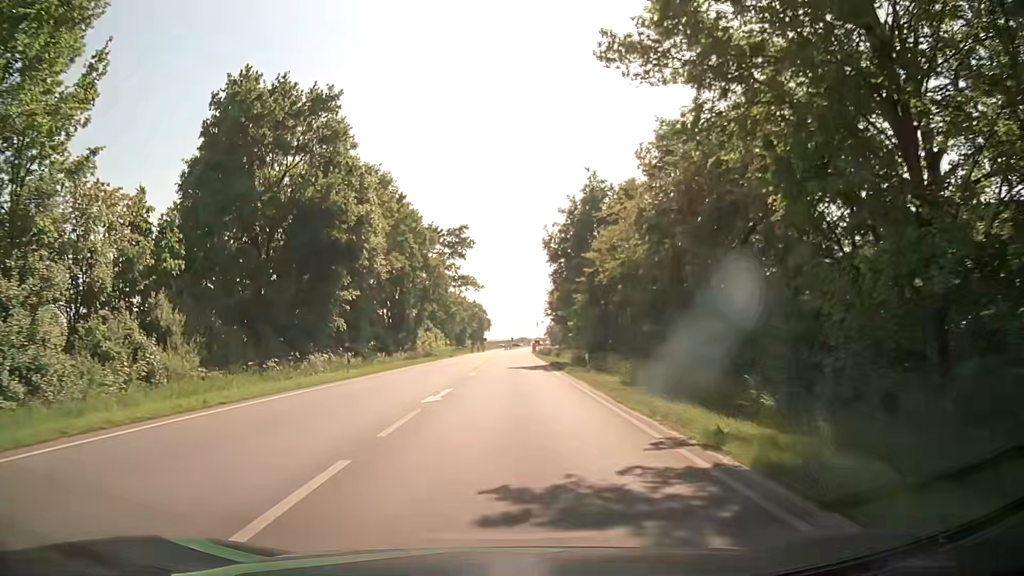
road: primary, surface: asphalt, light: Day
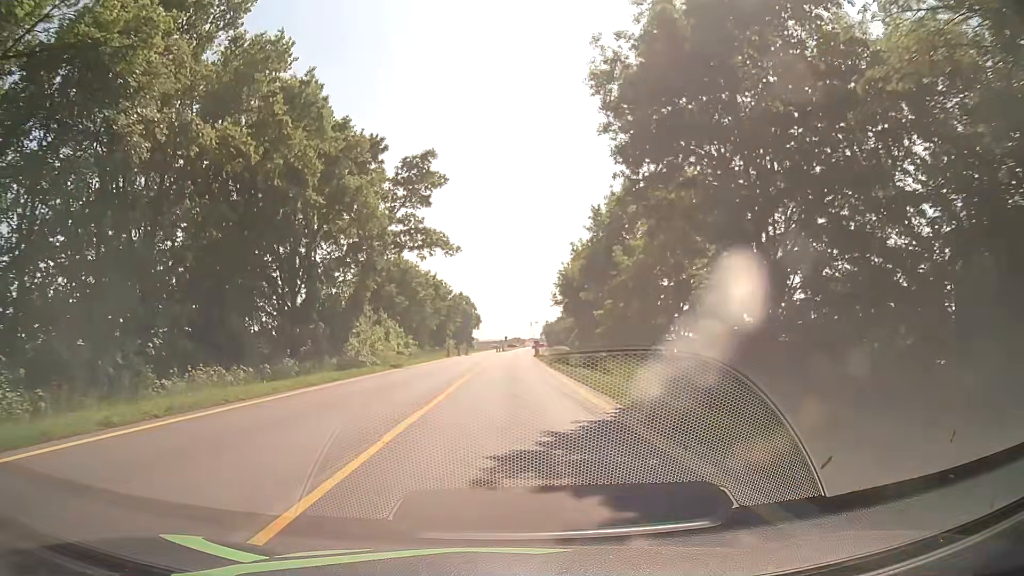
(+0.2, +30.5) m; 0°
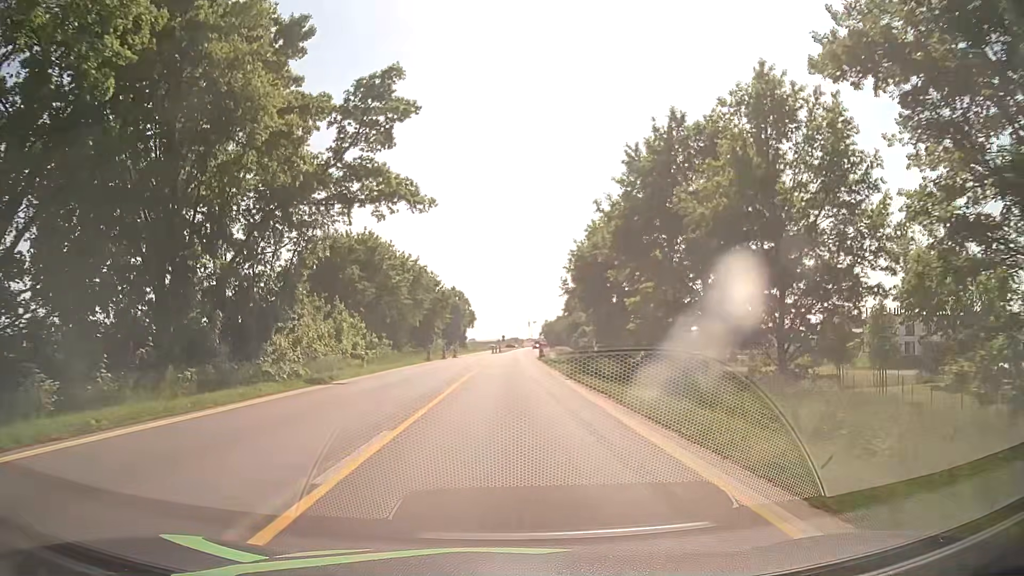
(+0.1, +15.2) m; 0°
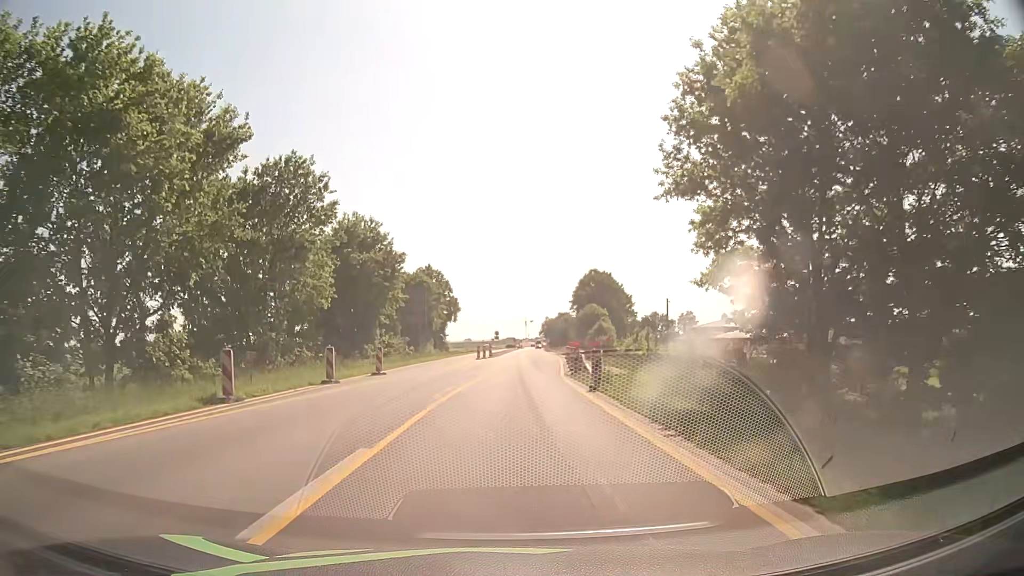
(+0.4, +38.0) m; 0°
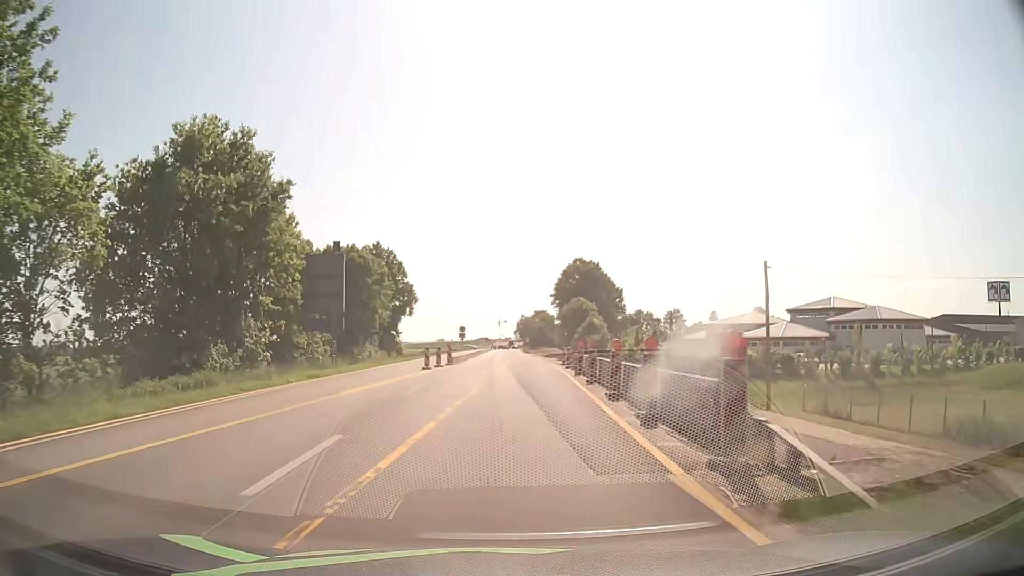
(+0.4, +22.8) m; +2°
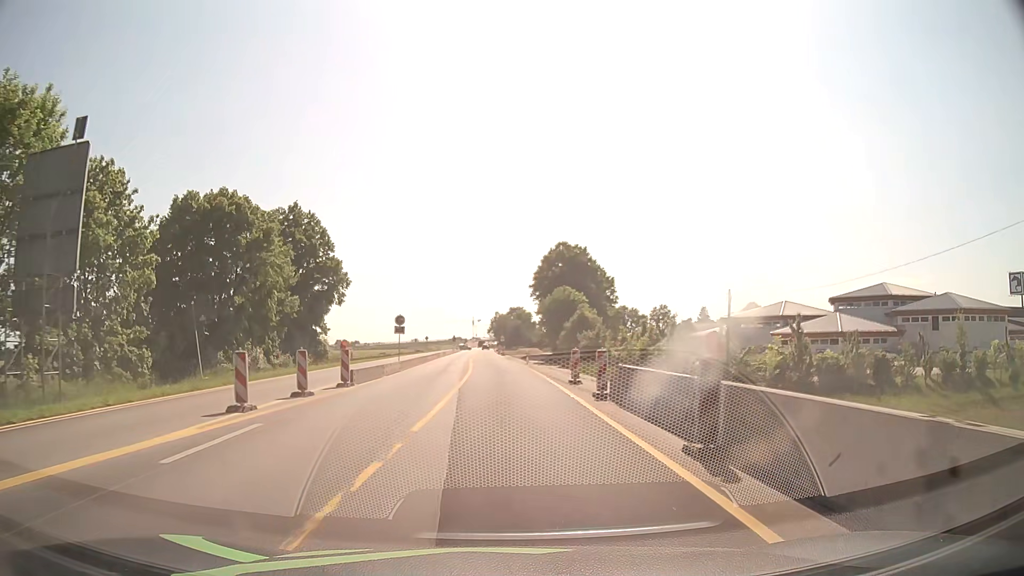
(+0.6, +22.8) m; +2°
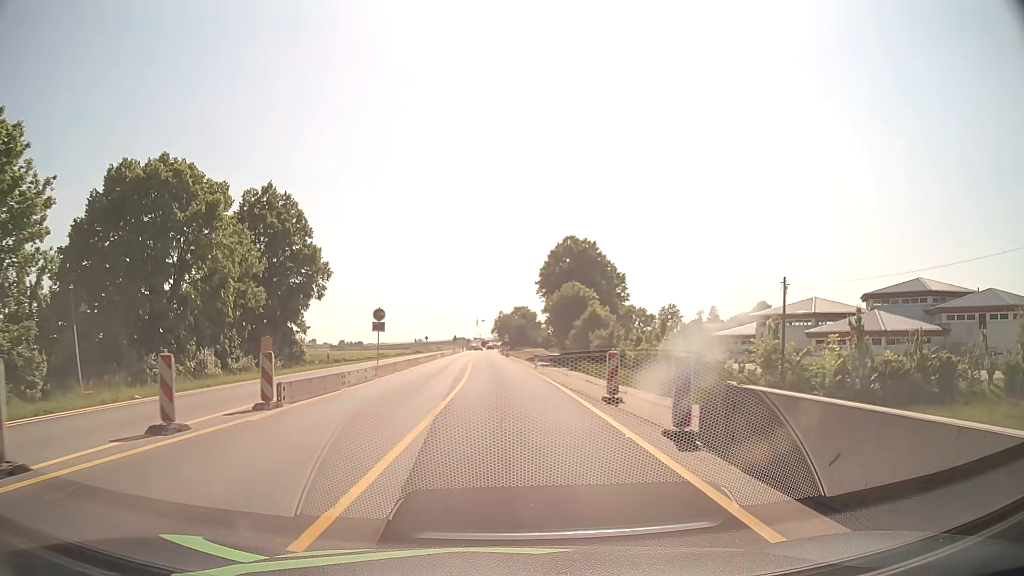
(0.0, +7.6) m; 0°
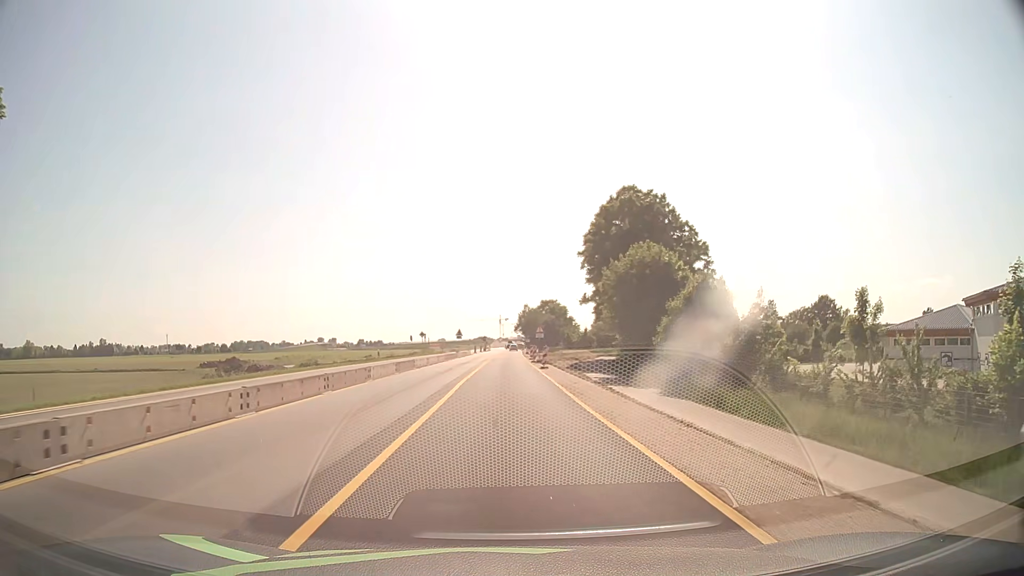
(-0.7, +38.2) m; -2°
(0, +10) (0, +20) (0, +30) (0, +40) (0, +50) (0, +60) (0, +70) (0, +80) (0, +90) (+1, +100) m
